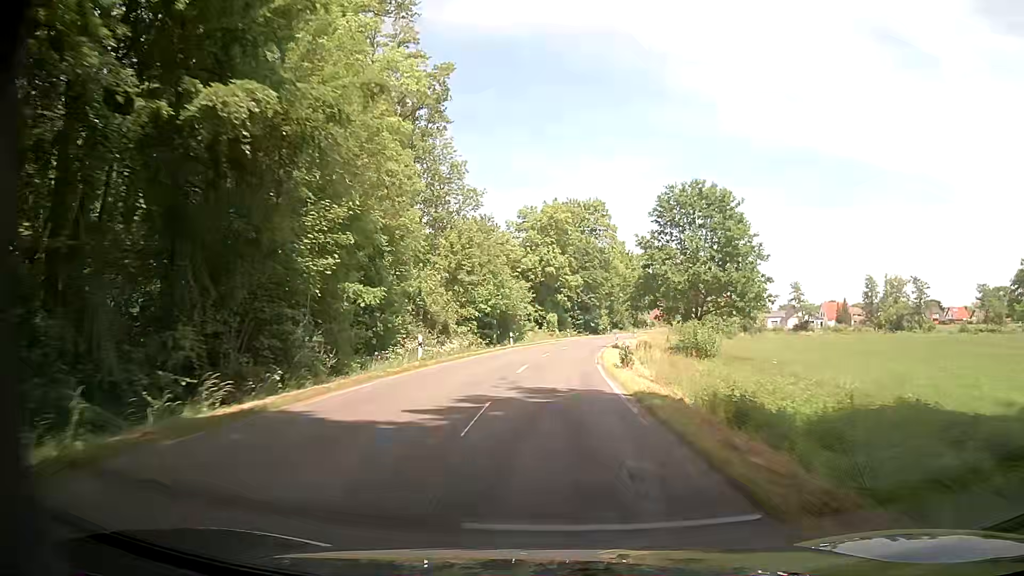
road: secondary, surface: asphalt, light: Day
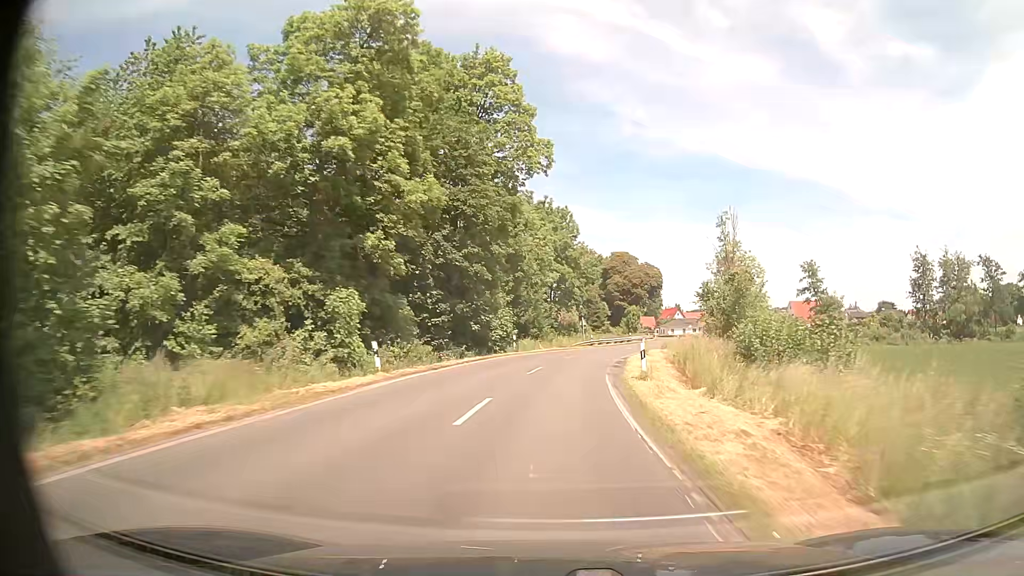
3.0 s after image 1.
(+3.9, +58.0) m; +9°
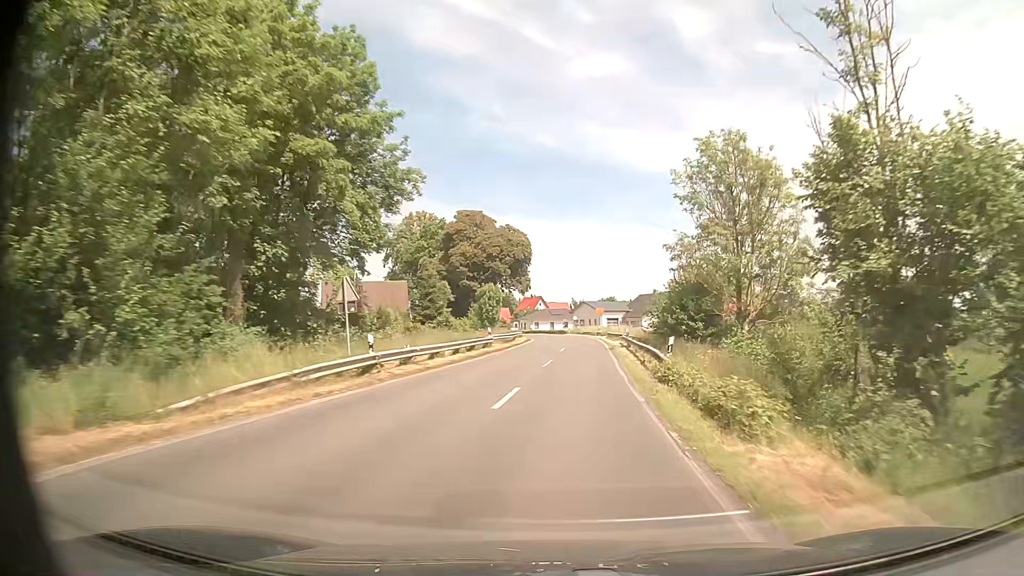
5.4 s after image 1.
(+4.6, +45.7) m; +12°
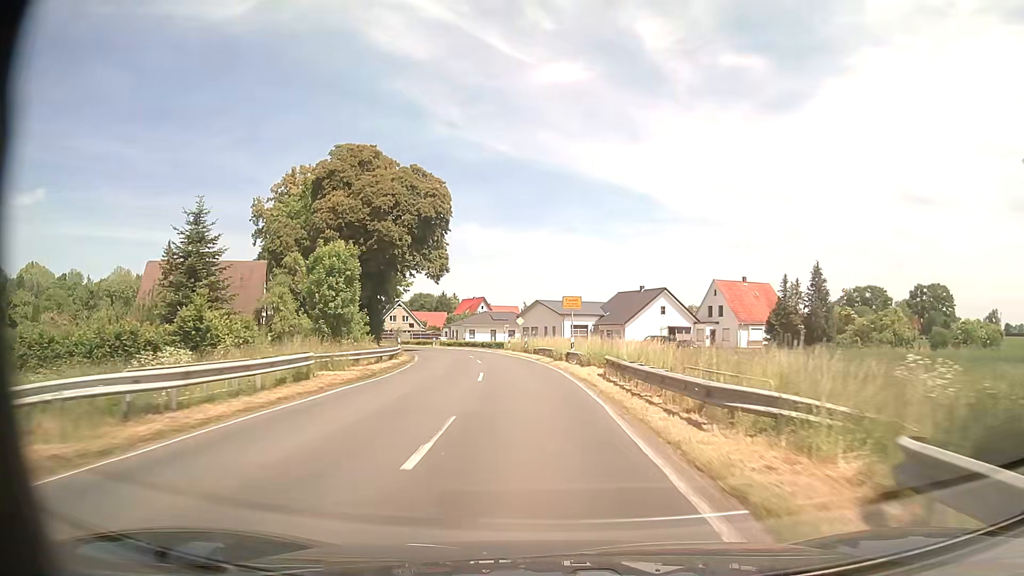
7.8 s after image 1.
(+2.3, +40.4) m; +4°
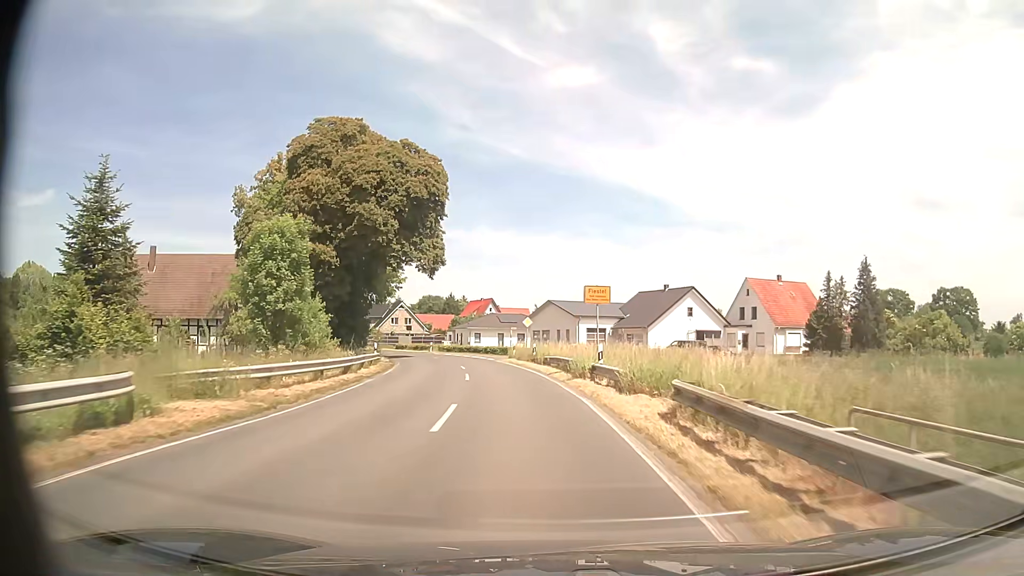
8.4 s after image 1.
(-0.1, +9.1) m; -1°
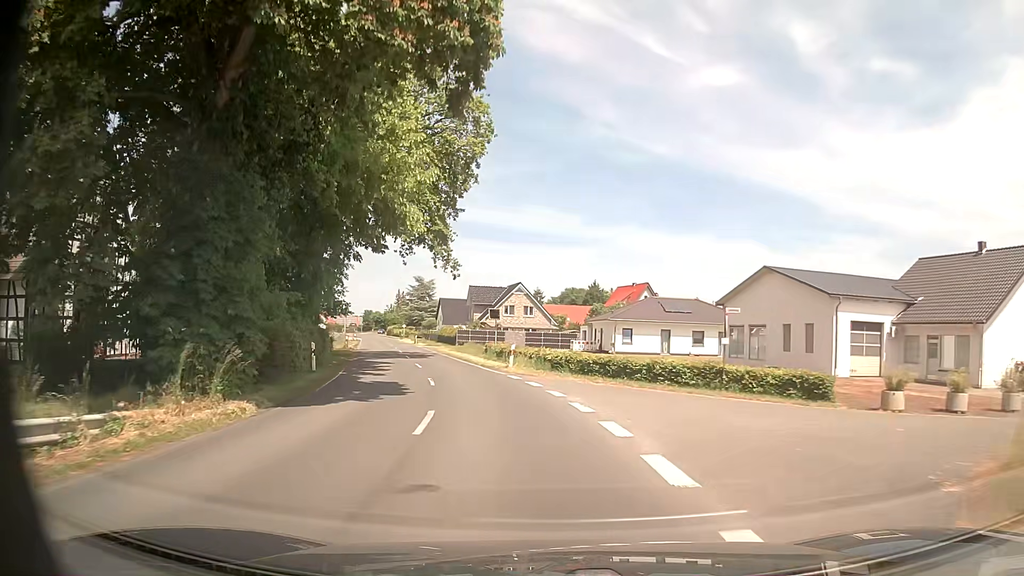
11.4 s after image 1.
(-3.7, +38.8) m; -13°
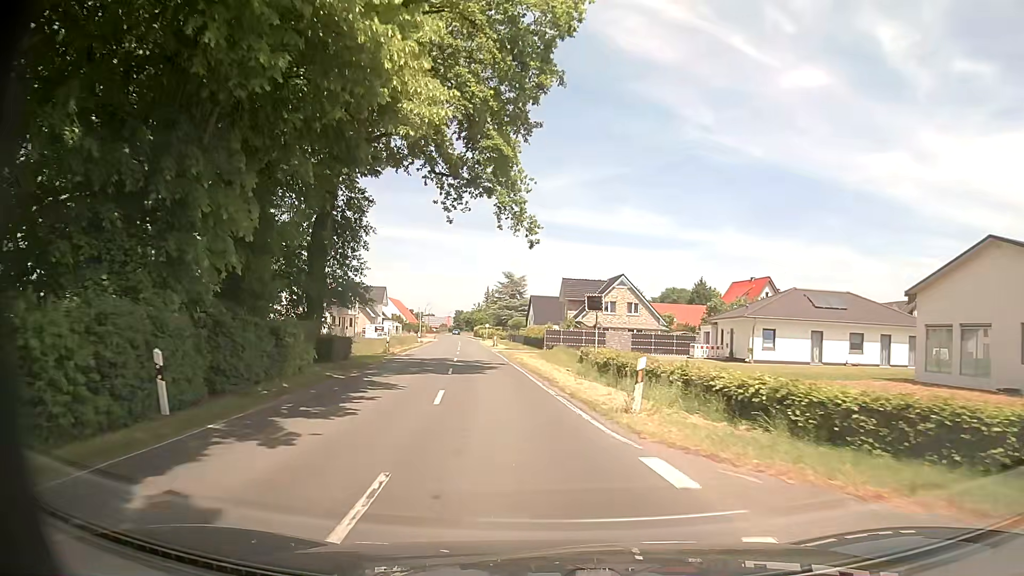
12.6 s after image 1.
(-1.0, +15.2) m; -7°
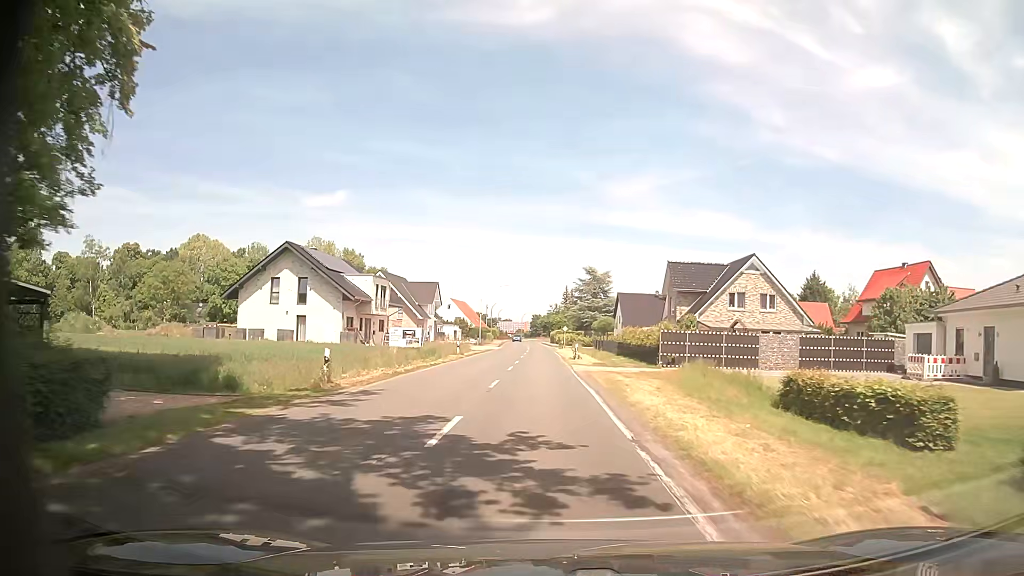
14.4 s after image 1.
(-1.8, +23.1) m; -8°
(0, +10) (0, +20) (0, +30) (0, +40) (0, +50) (0, +60) (0, +70) (0, +80) (-1, +90) (-1, +100) m
